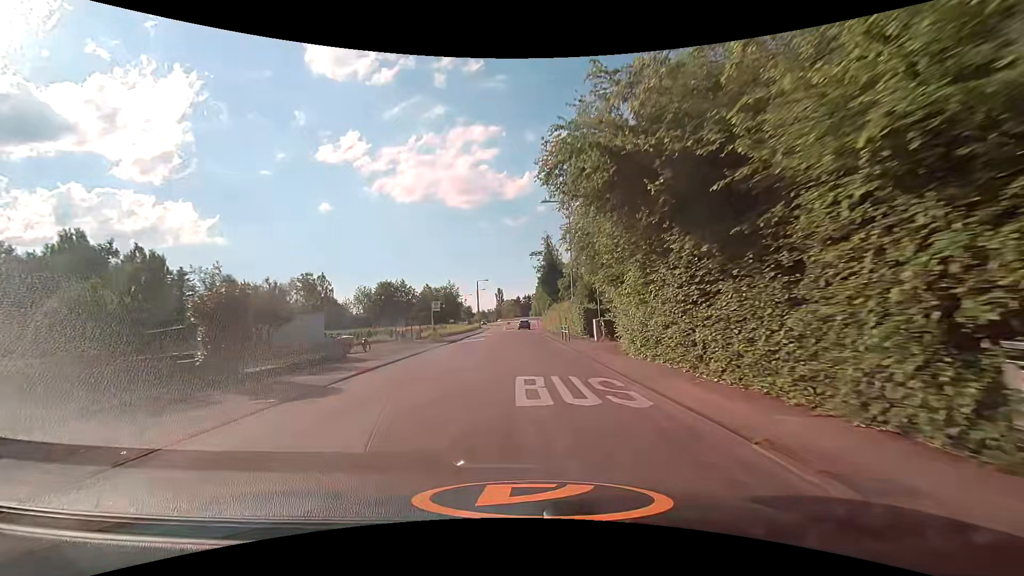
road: residential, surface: asphalt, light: Day
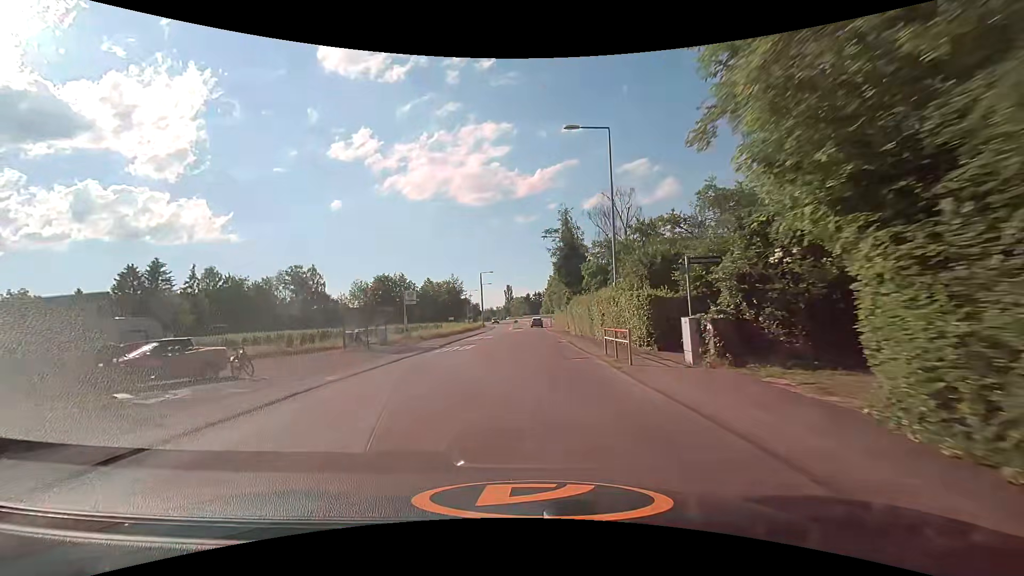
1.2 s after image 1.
(-0.2, +14.2) m; -1°
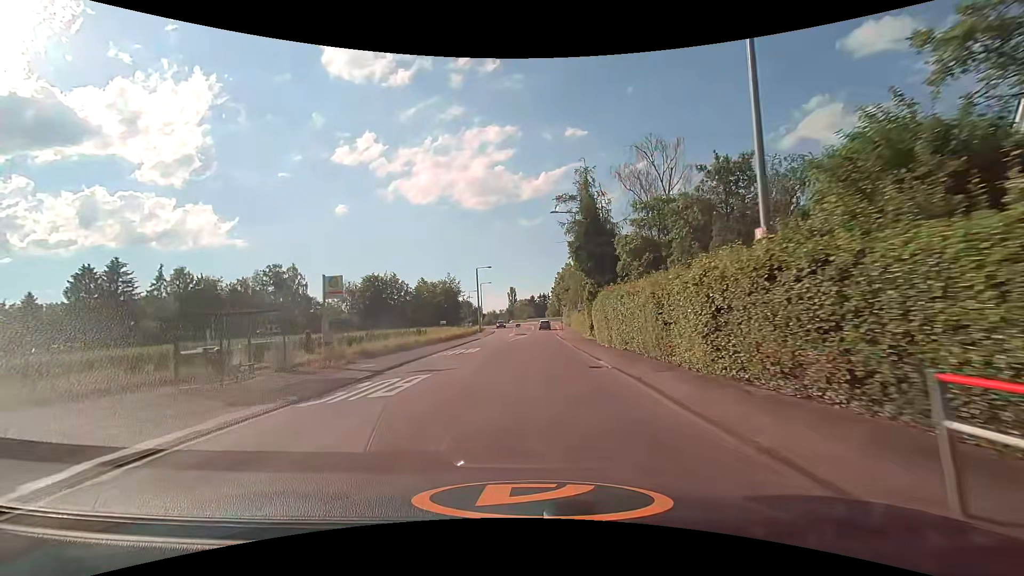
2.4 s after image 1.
(0.0, +14.0) m; -1°
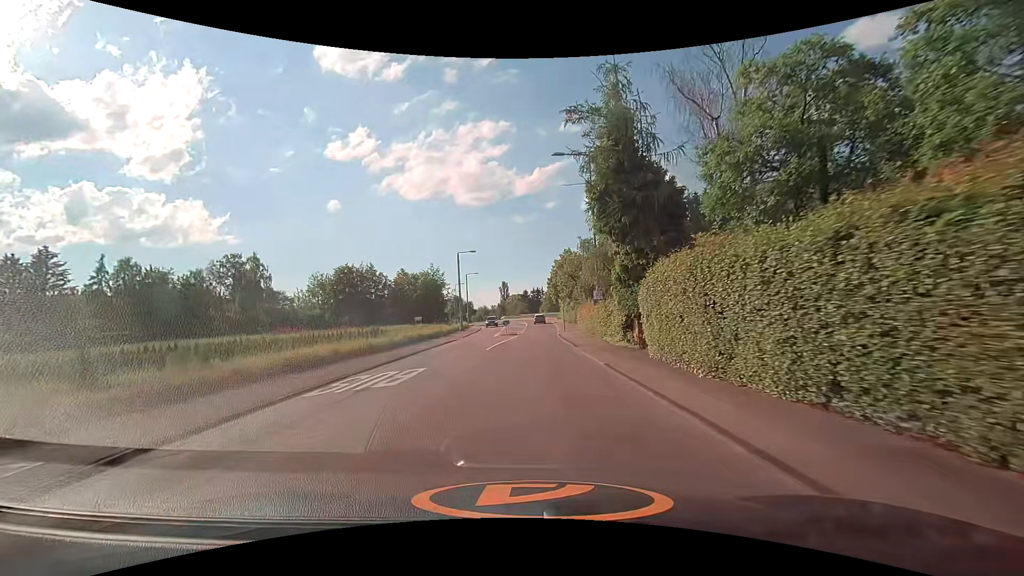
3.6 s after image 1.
(+0.1, +13.7) m; +1°
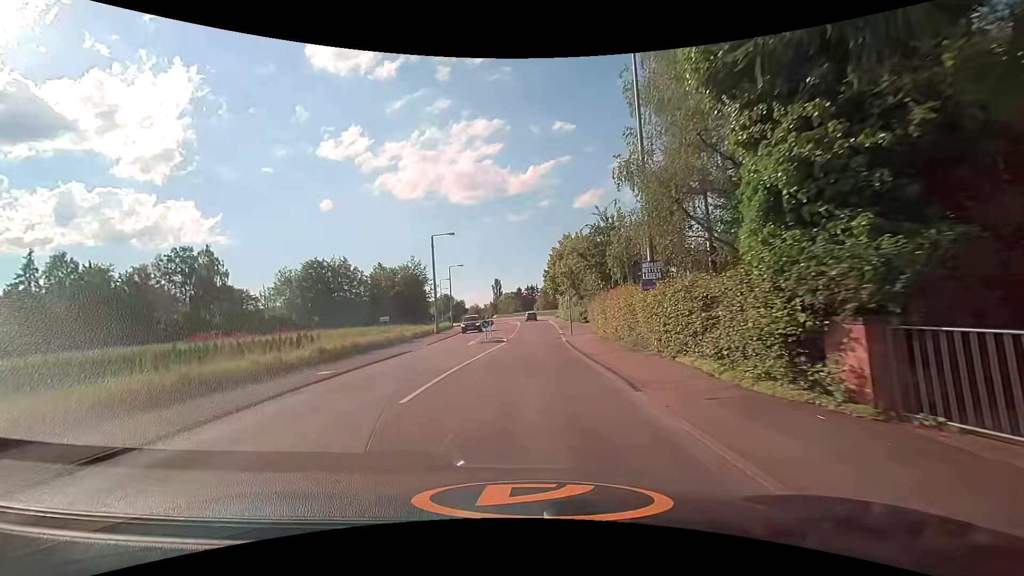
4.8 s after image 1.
(+0.1, +13.1) m; 0°
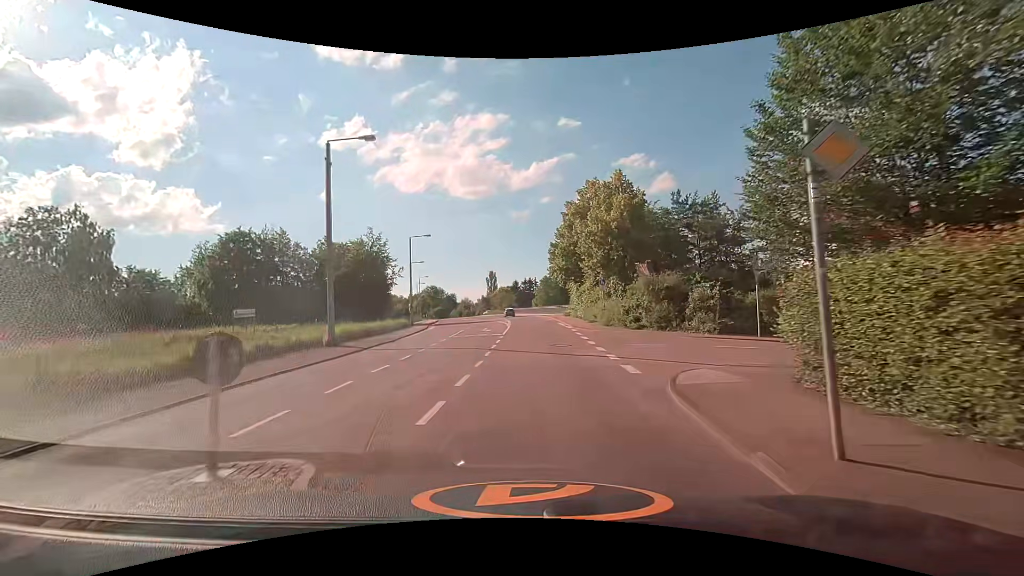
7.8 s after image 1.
(+0.2, +26.4) m; +2°
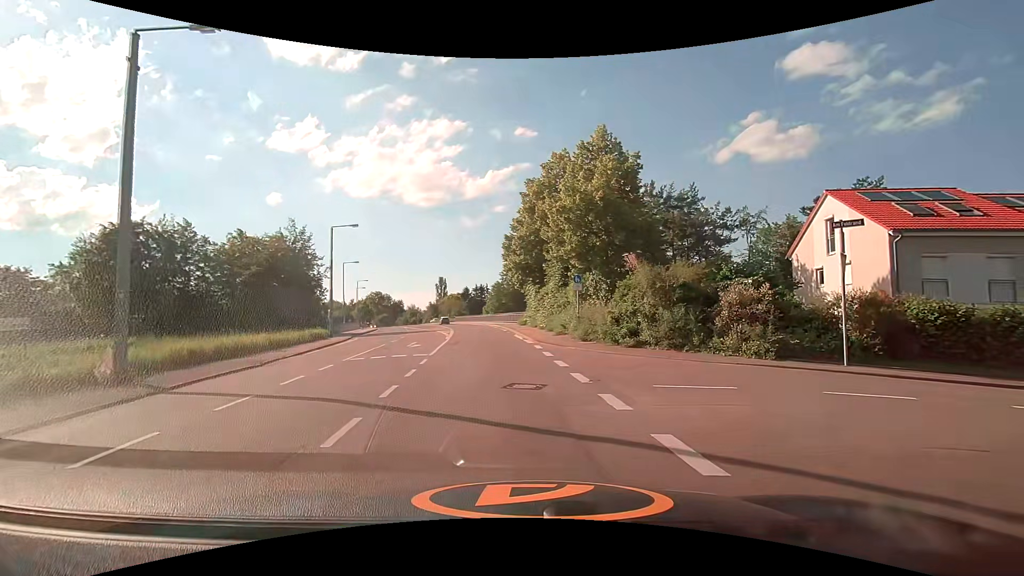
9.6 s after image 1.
(-0.1, +9.3) m; +4°
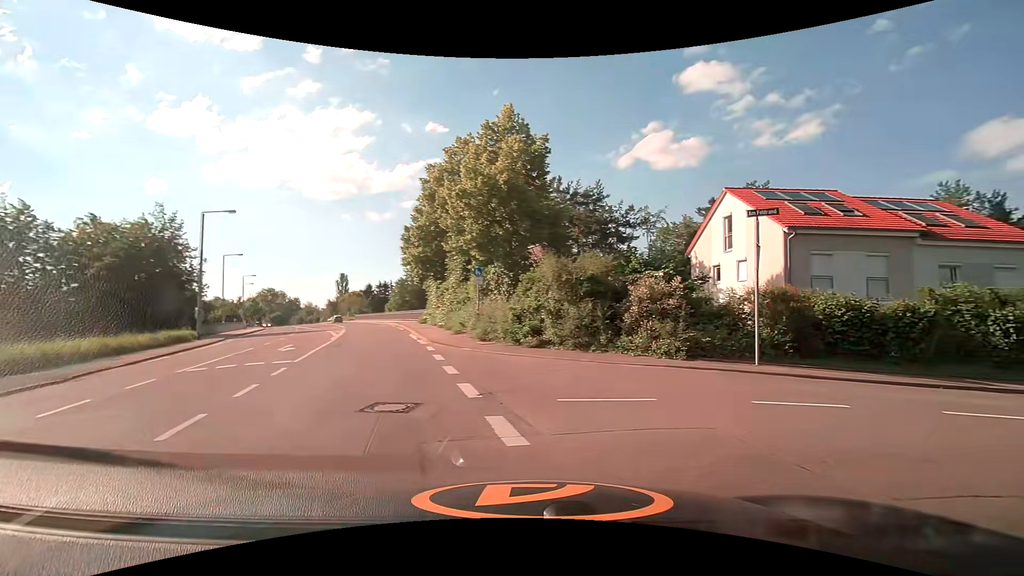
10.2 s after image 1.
(+0.2, +2.4) m; +10°
